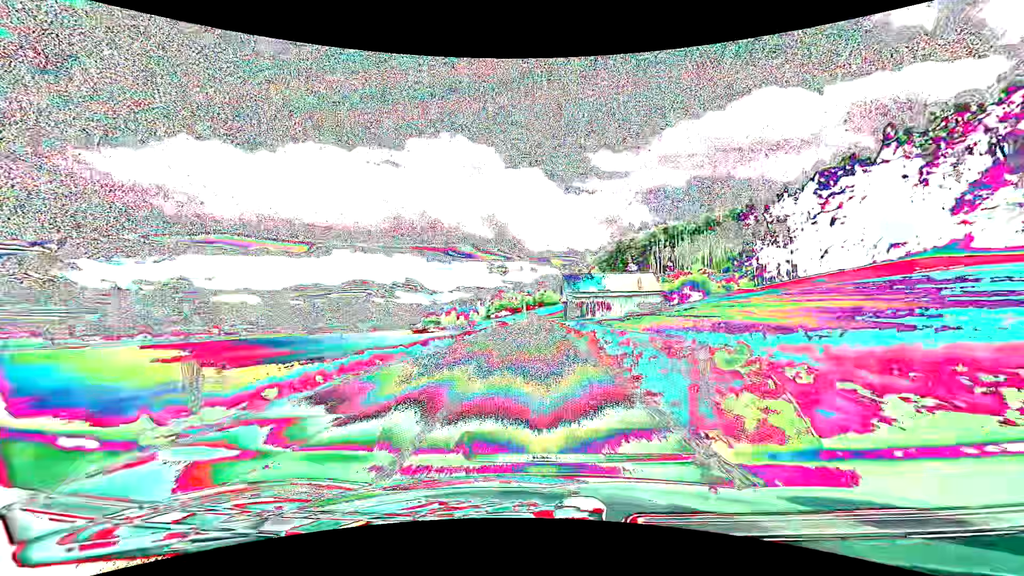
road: secondary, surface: asphalt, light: Day
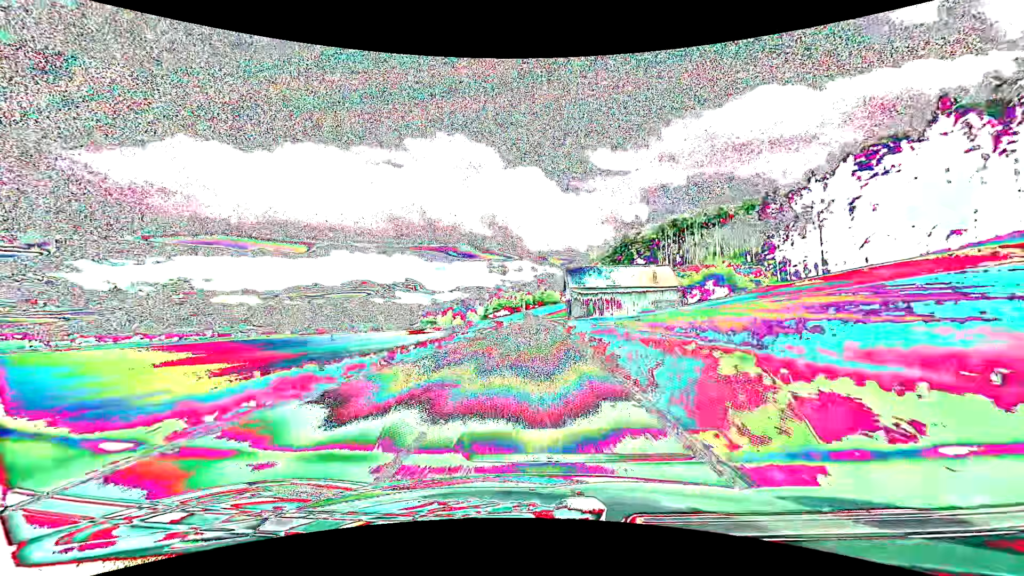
(0.0, +14.6) m; 0°
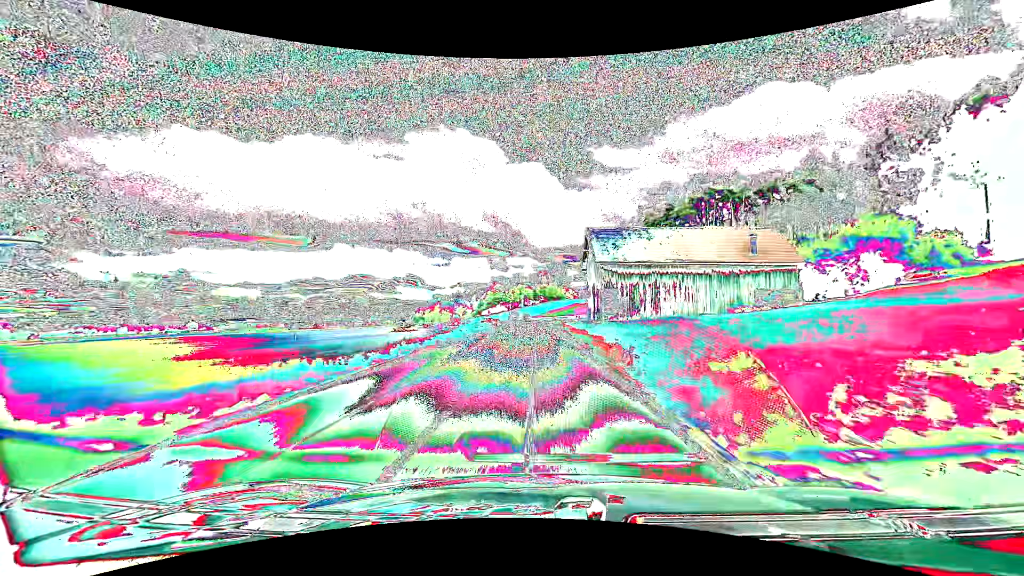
(0.0, +44.3) m; 0°
(0, +10) (0, +20) (0, +30) (0, +40) (0, +50) (0, +60) (-1, +70) (-1, +80) (-2, +90) (-3, +100) m
